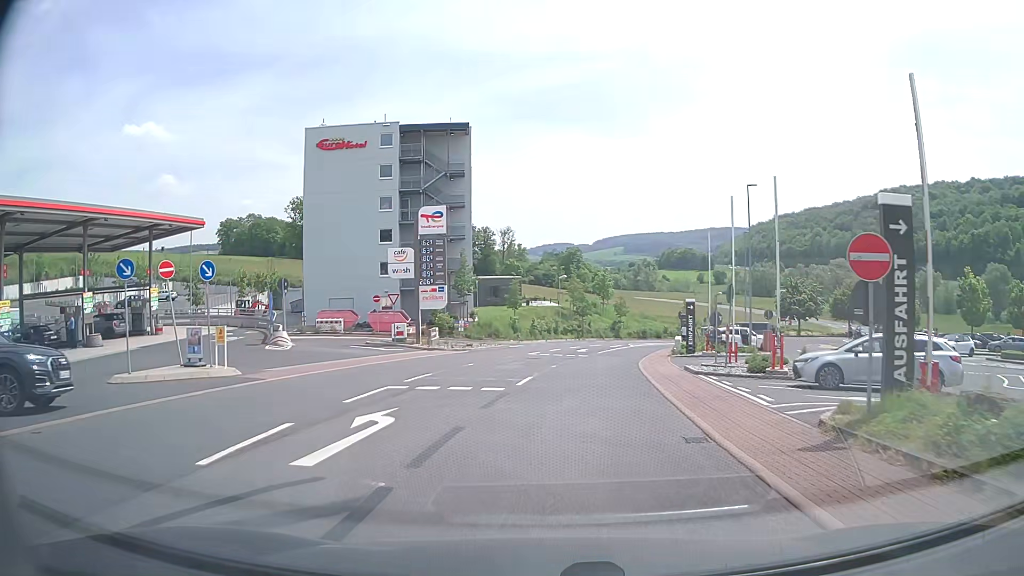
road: unclassified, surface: asphalt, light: Day
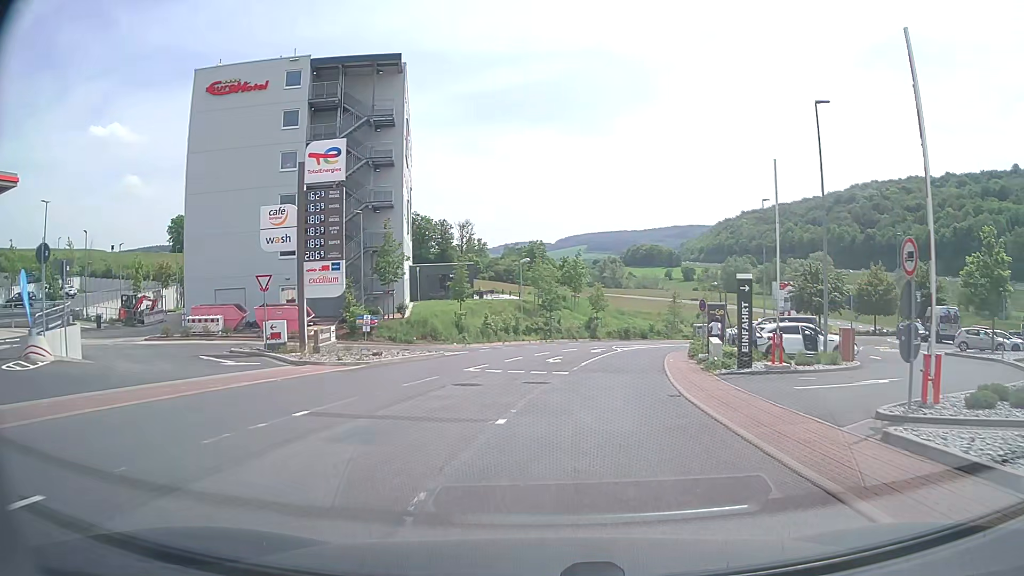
(+0.3, +15.9) m; +3°
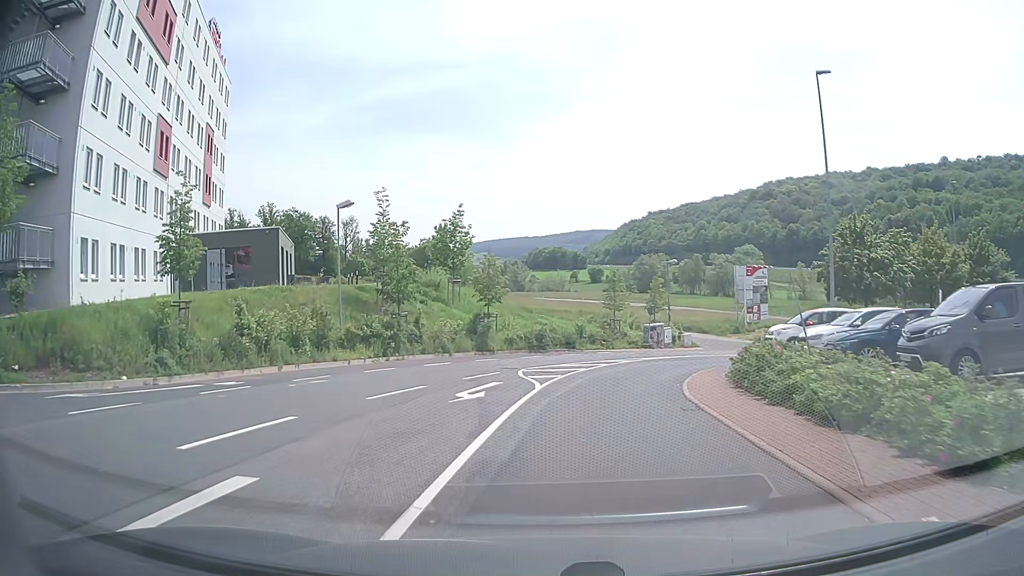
(+2.4, +27.0) m; +7°
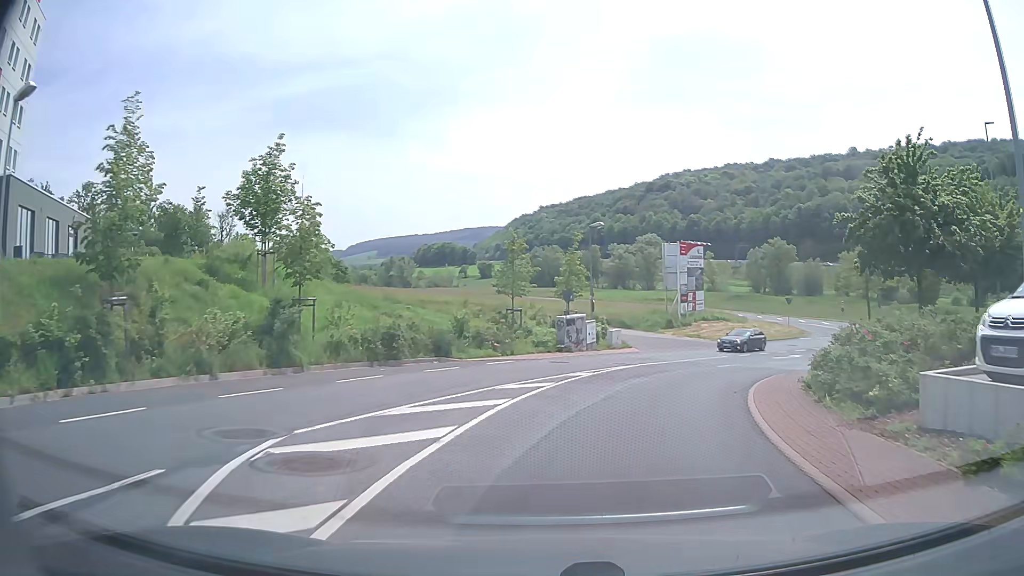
(+1.2, +15.5) m; +10°
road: service
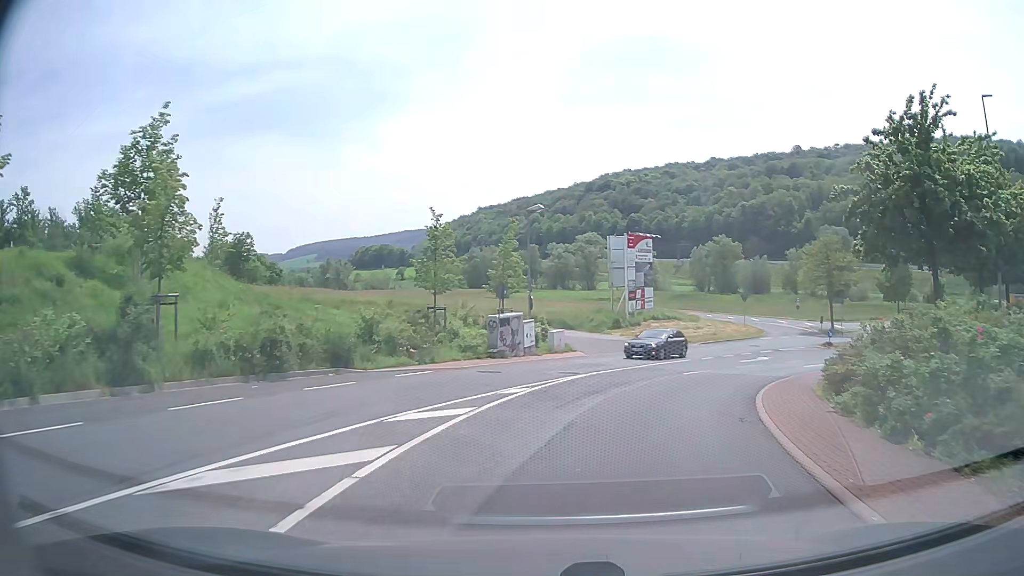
(+0.2, +5.0) m; +5°
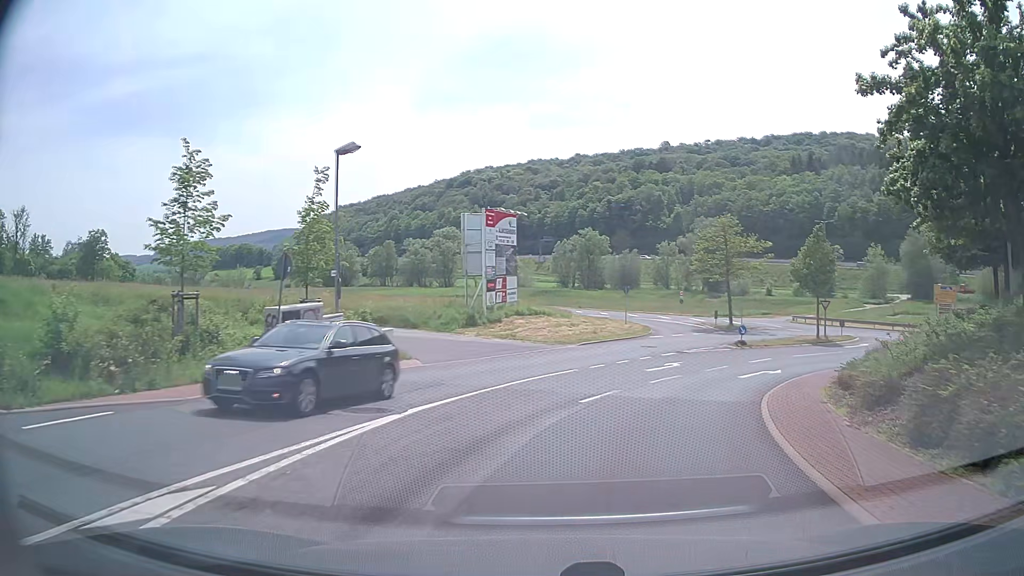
(+1.0, +9.8) m; +12°
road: unclassified
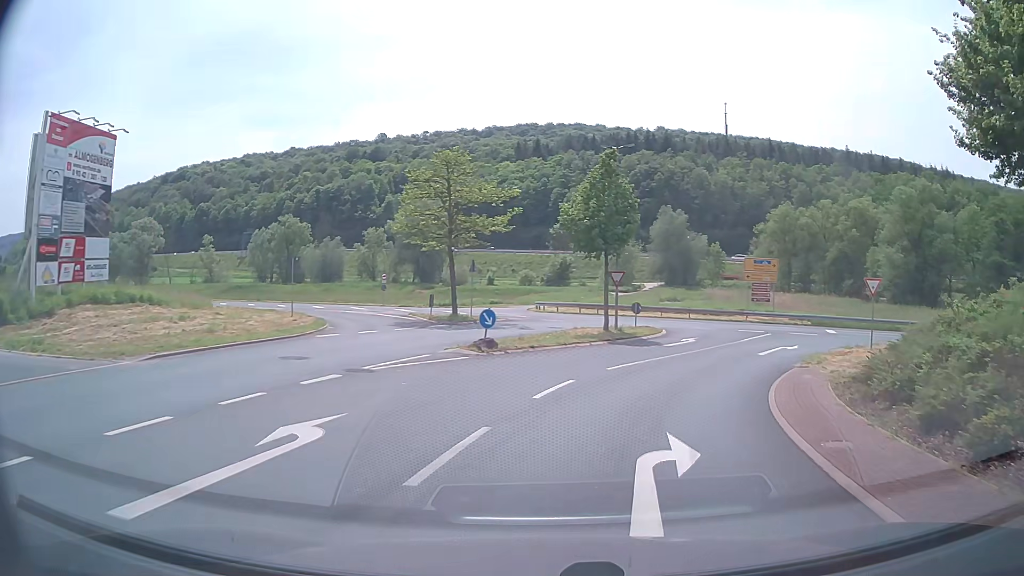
(+3.8, +18.9) m; +24°
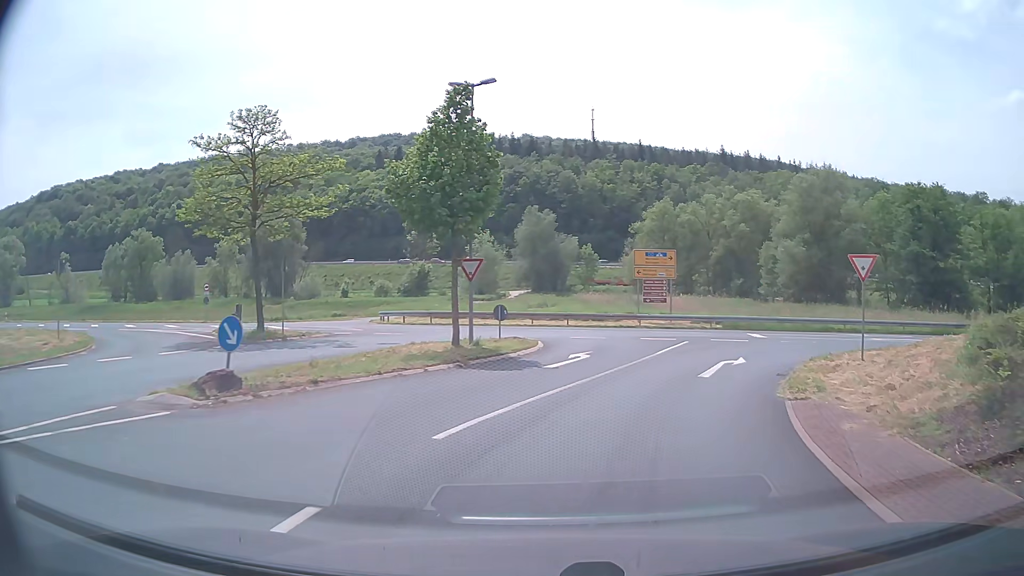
(+1.0, +9.4) m; +12°
(+1, +10) (+4, +19) (+12, +26) (+21, +27) (+31, +26) (+41, +24) (+51, +23) (+61, +22) (+71, +20) (+81, +19) m
